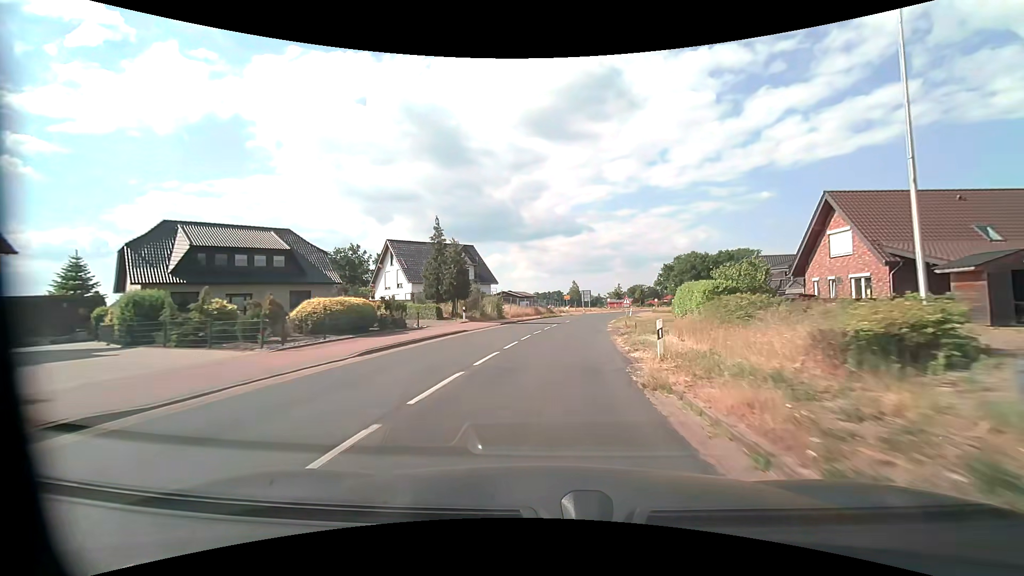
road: secondary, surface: asphalt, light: Day
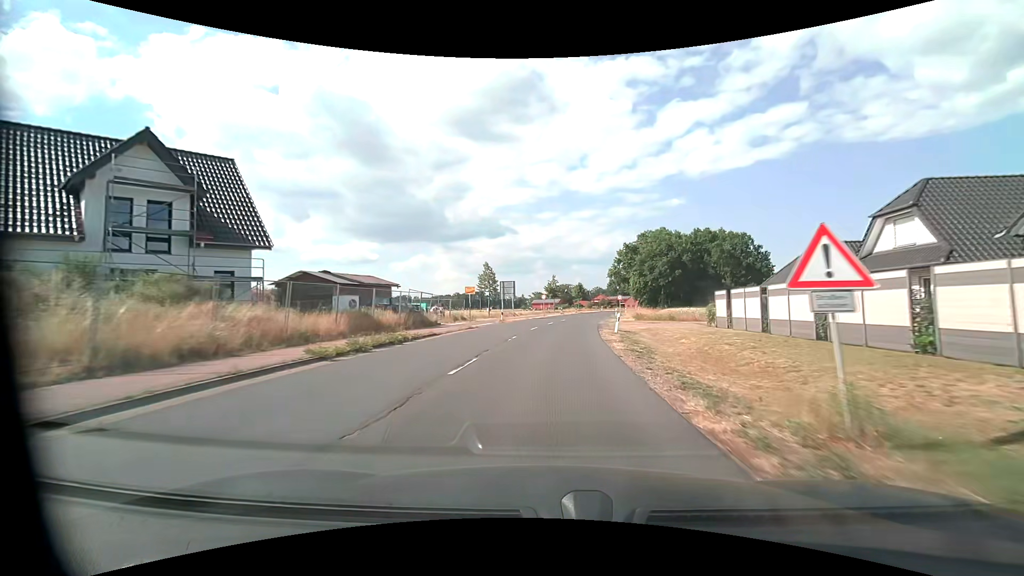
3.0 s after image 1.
(+3.6, +41.8) m; +9°
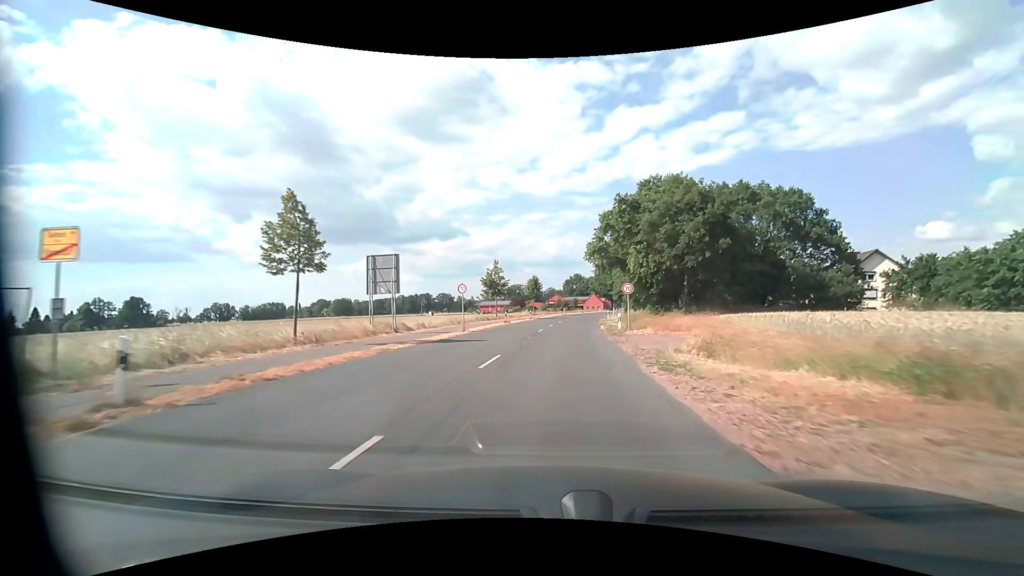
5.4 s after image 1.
(+1.7, +34.6) m; +5°
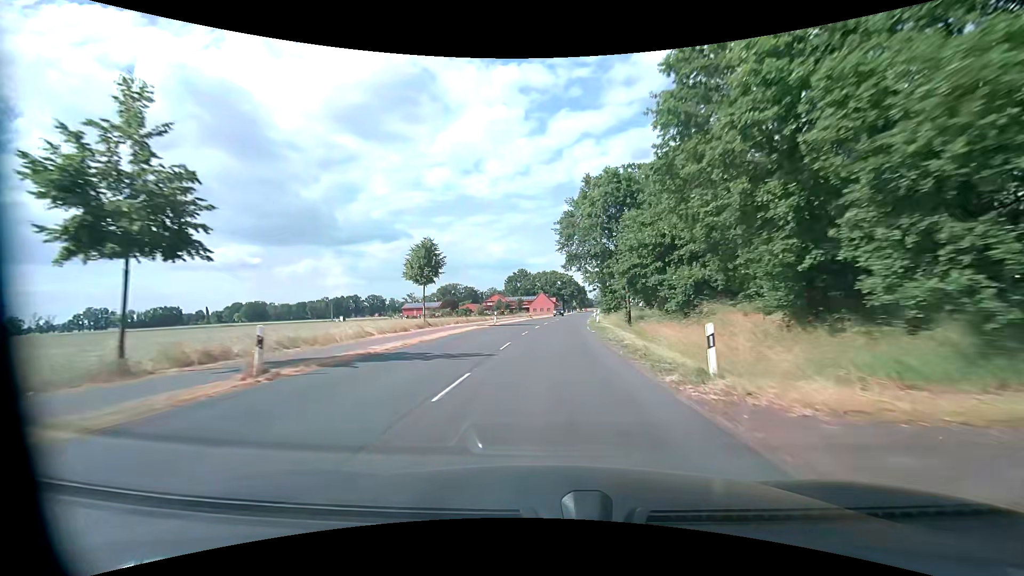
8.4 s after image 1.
(+2.8, +49.2) m; +6°
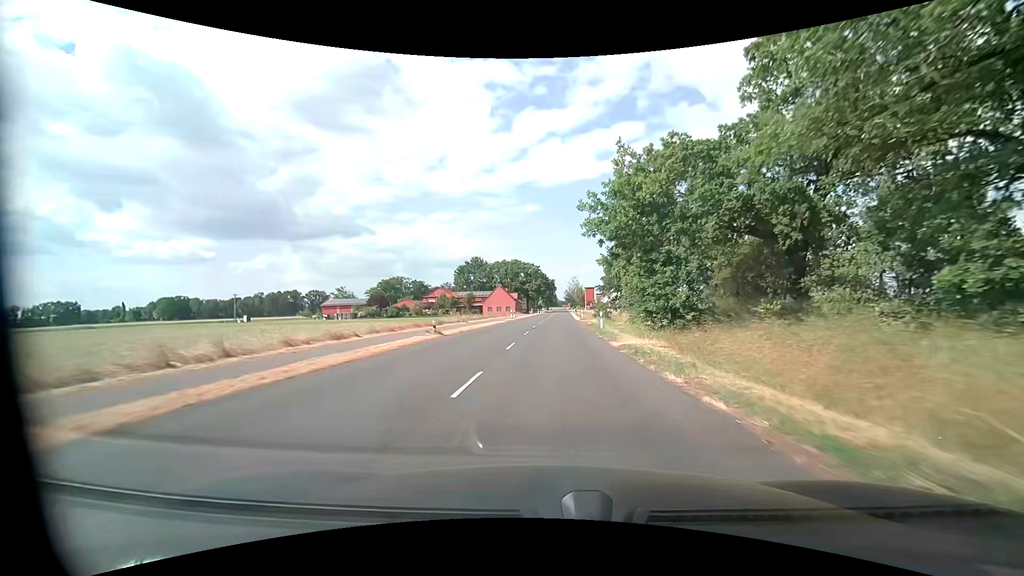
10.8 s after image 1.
(+1.3, +44.9) m; +4°
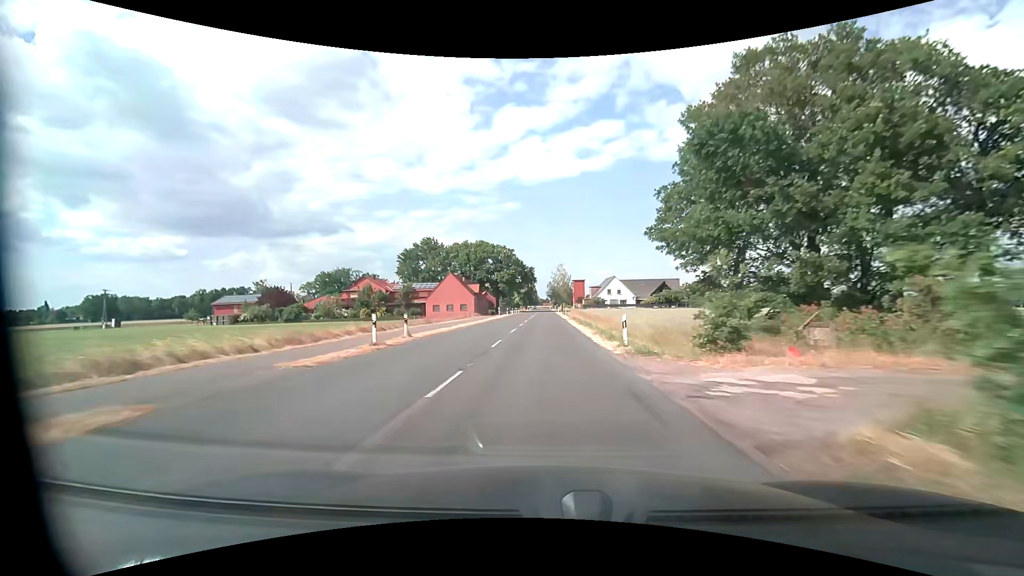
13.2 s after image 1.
(+1.1, +45.1) m; +2°
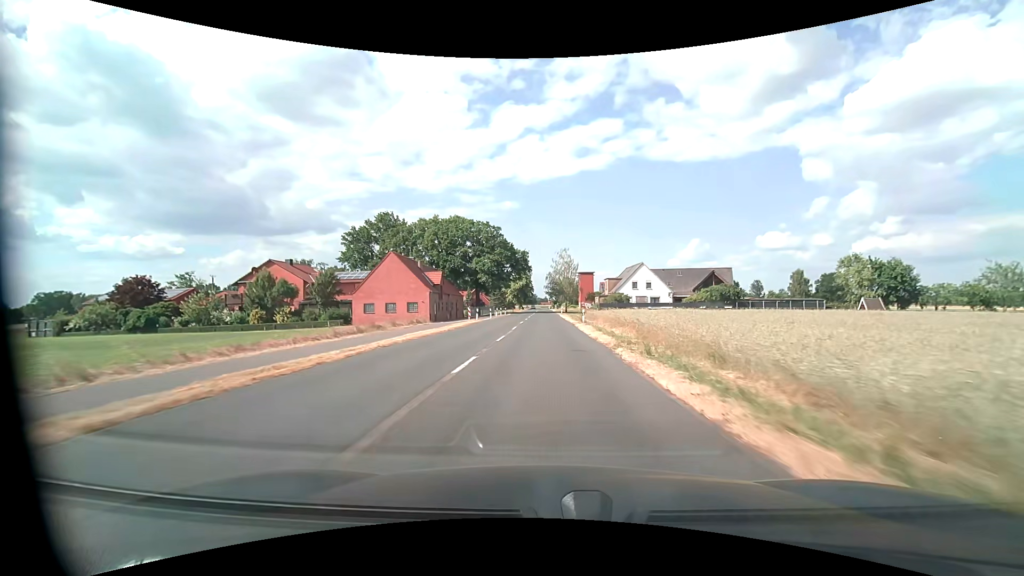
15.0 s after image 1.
(-0.1, +33.9) m; 0°
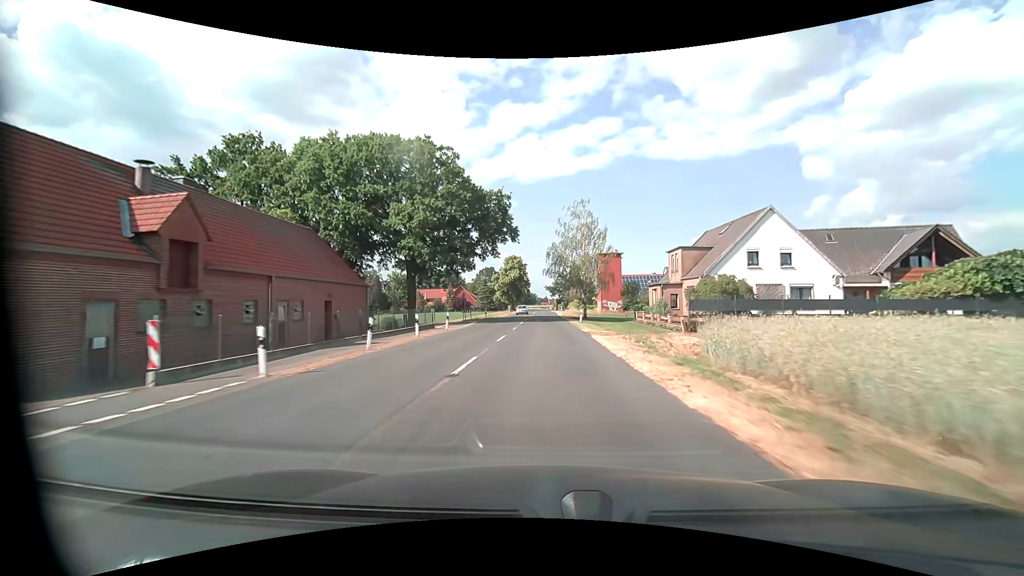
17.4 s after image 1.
(+0.1, +45.1) m; 0°
(0, +10) (0, +20) (0, +30) (0, +40) (0, +50) (0, +60) (0, +70) (0, +80) (0, +90) (0, +100) m
